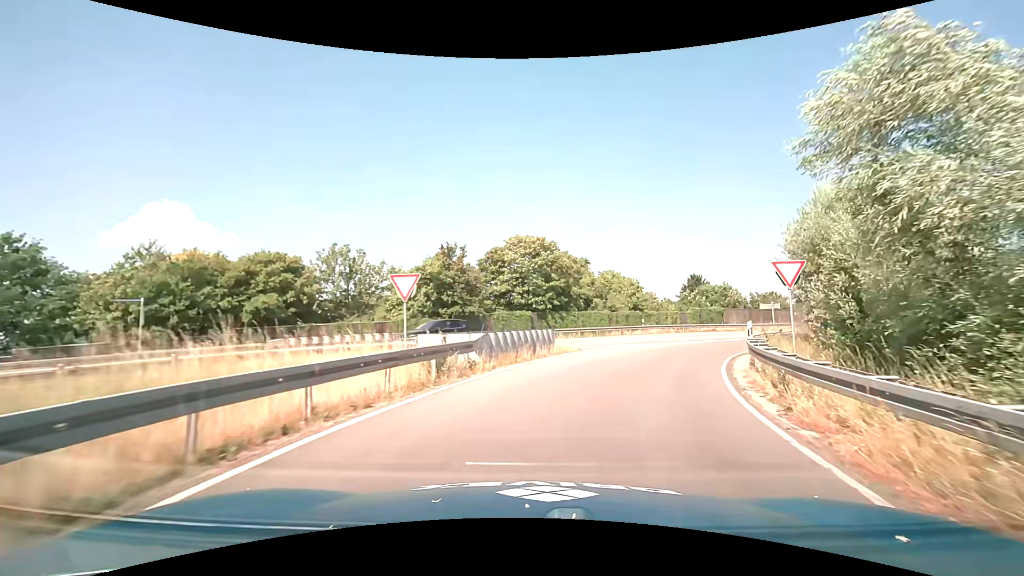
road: primary_link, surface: asphalt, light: Day
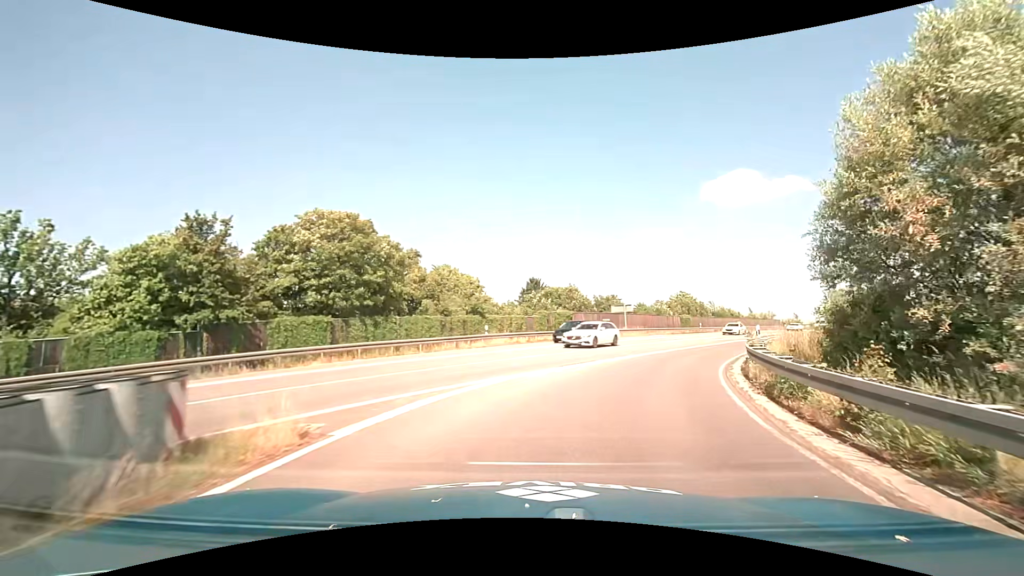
(+2.2, +14.3) m; +19°
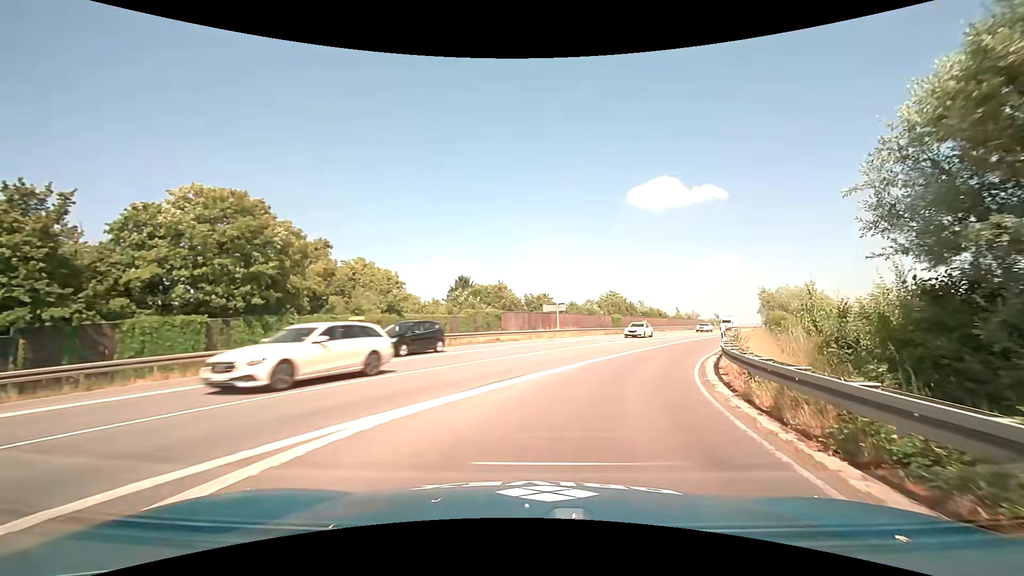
(+0.3, +5.2) m; +8°
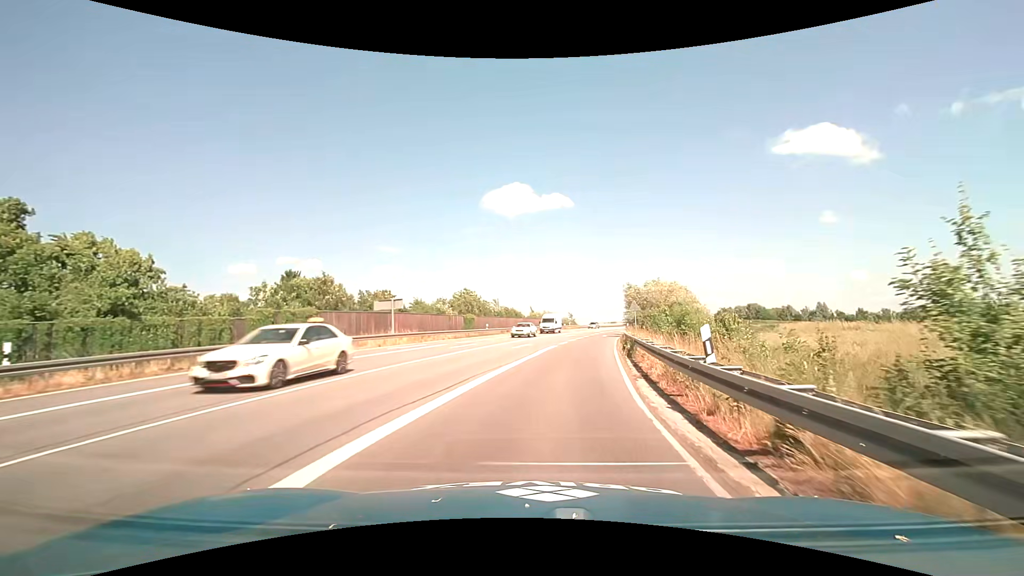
(+1.7, +11.7) m; +17°
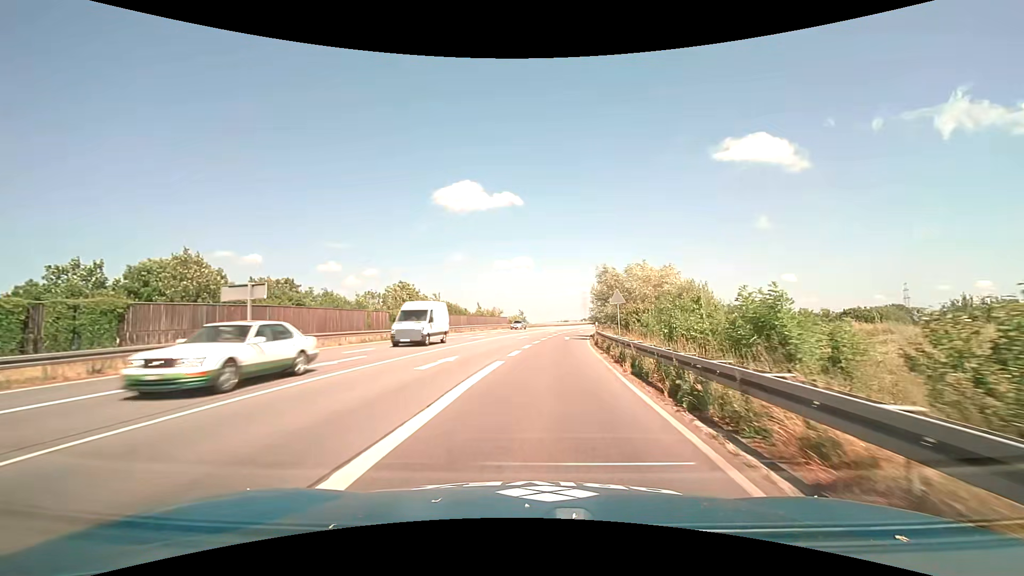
(+0.4, +13.5) m; +5°
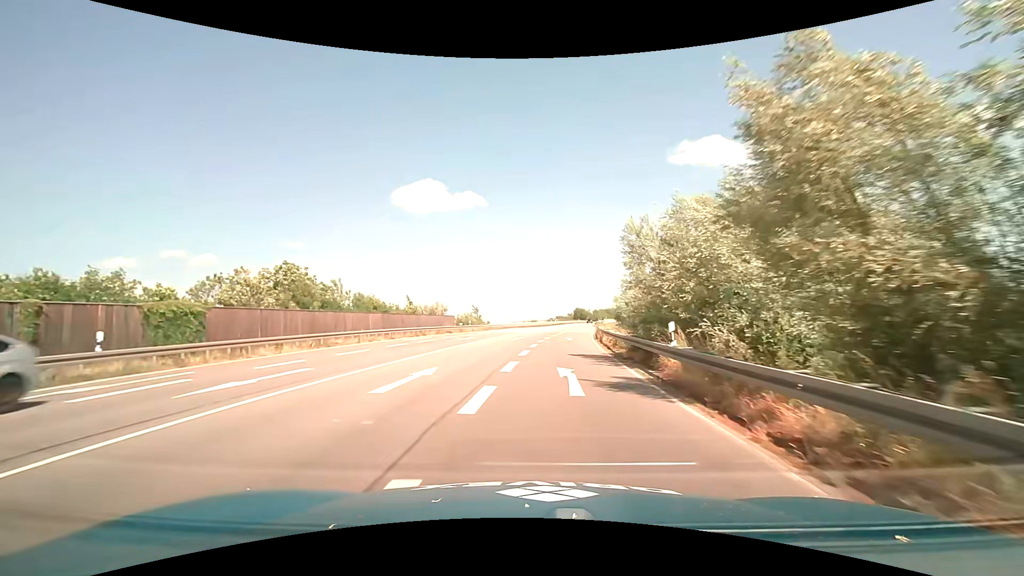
(+1.3, +30.6) m; +4°
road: primary
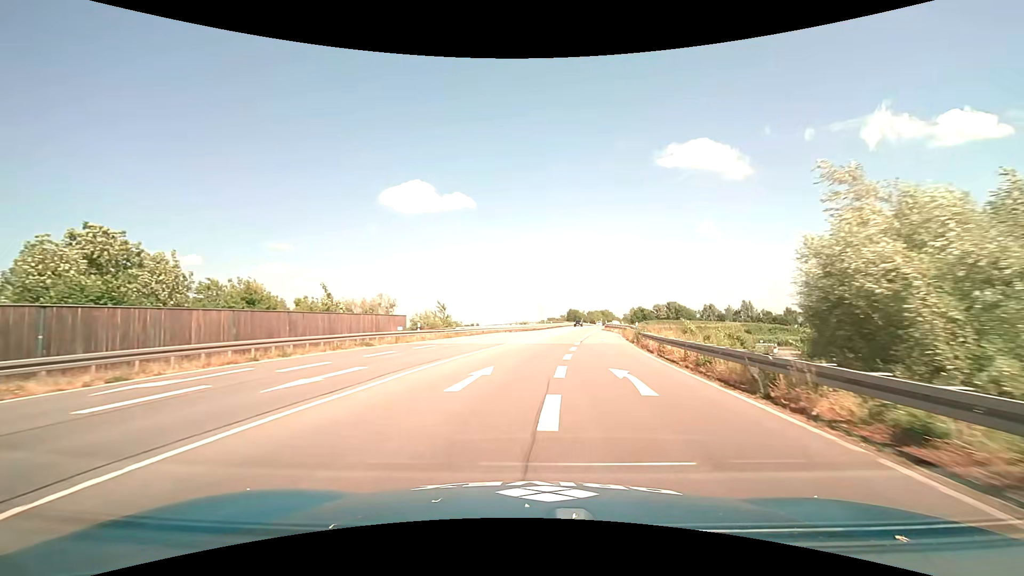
(+0.2, +25.1) m; +1°
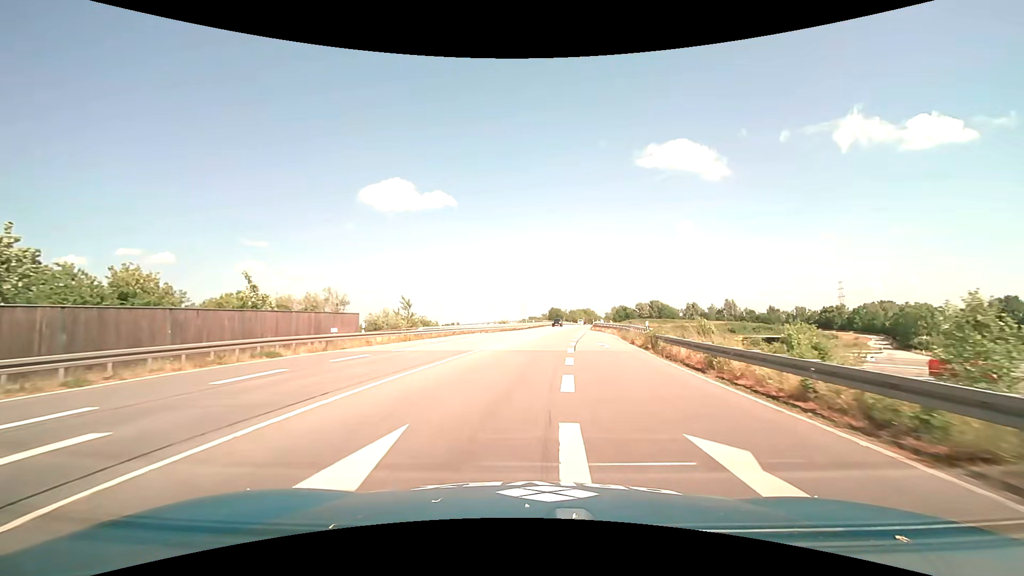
(+0.2, +8.7) m; +3°
